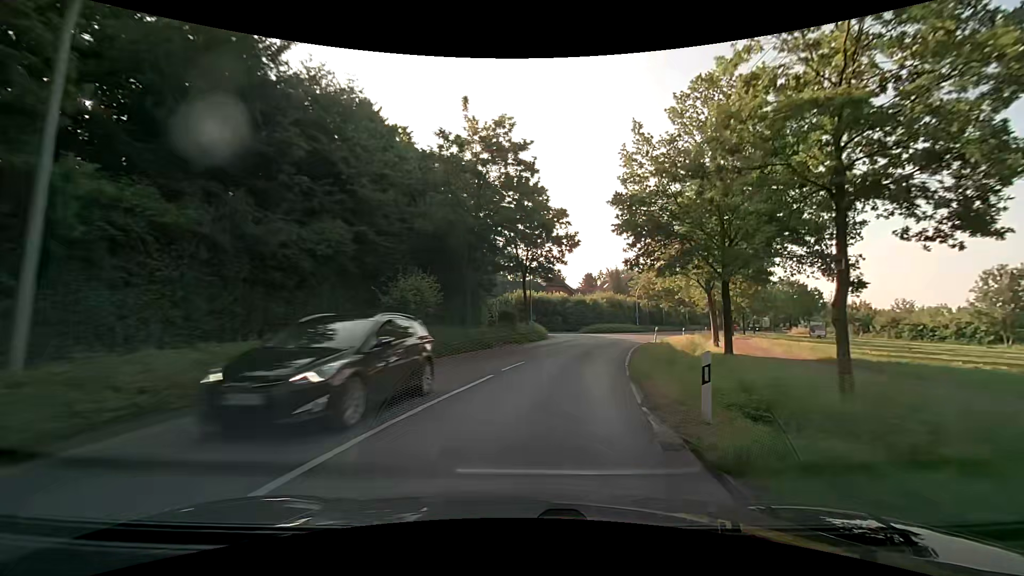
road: secondary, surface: asphalt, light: Day
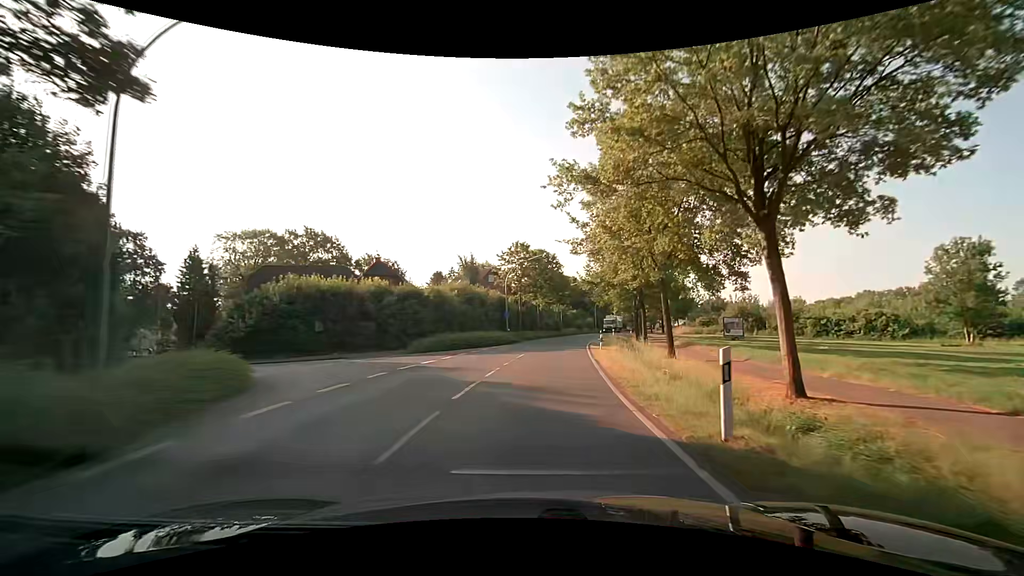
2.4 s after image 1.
(+4.4, +29.9) m; +17°
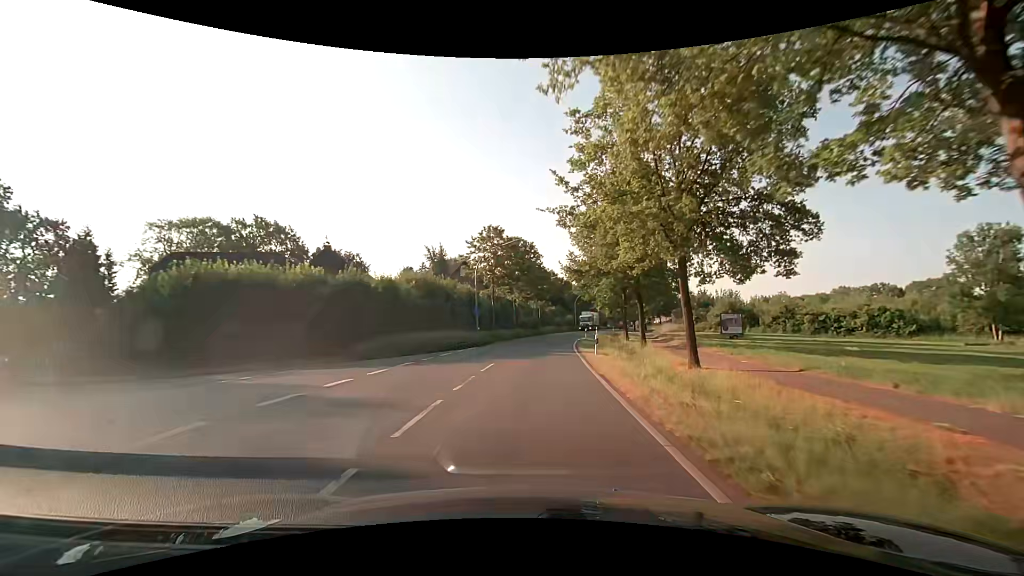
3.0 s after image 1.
(+0.2, +7.6) m; +3°
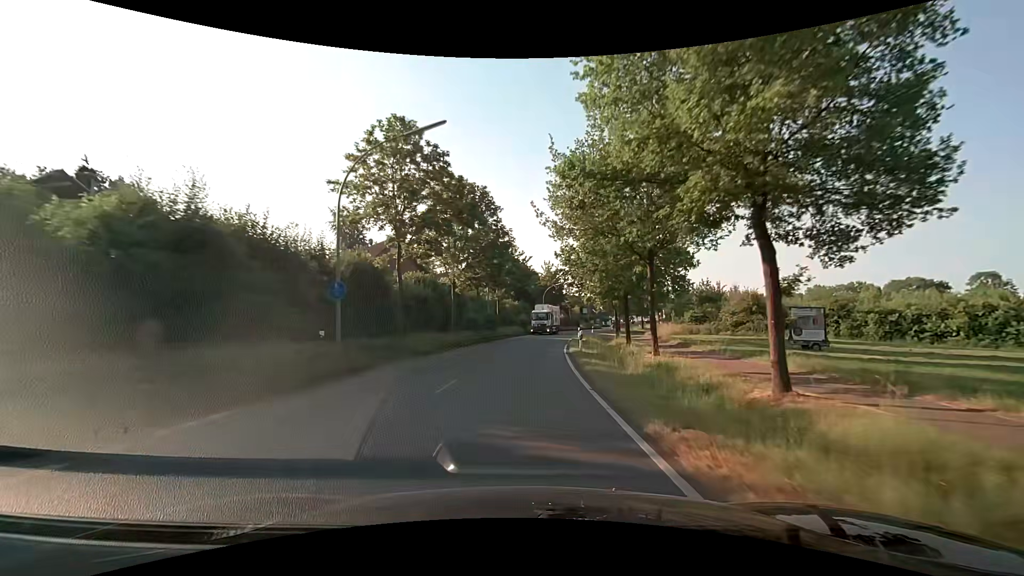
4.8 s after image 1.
(+1.0, +22.9) m; +4°
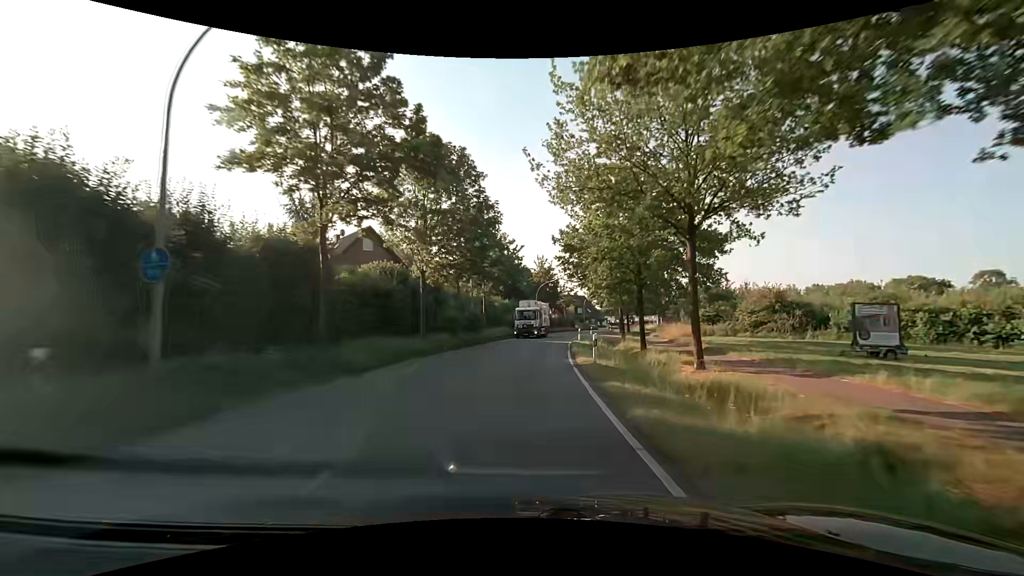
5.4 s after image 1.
(+0.1, +7.7) m; +1°
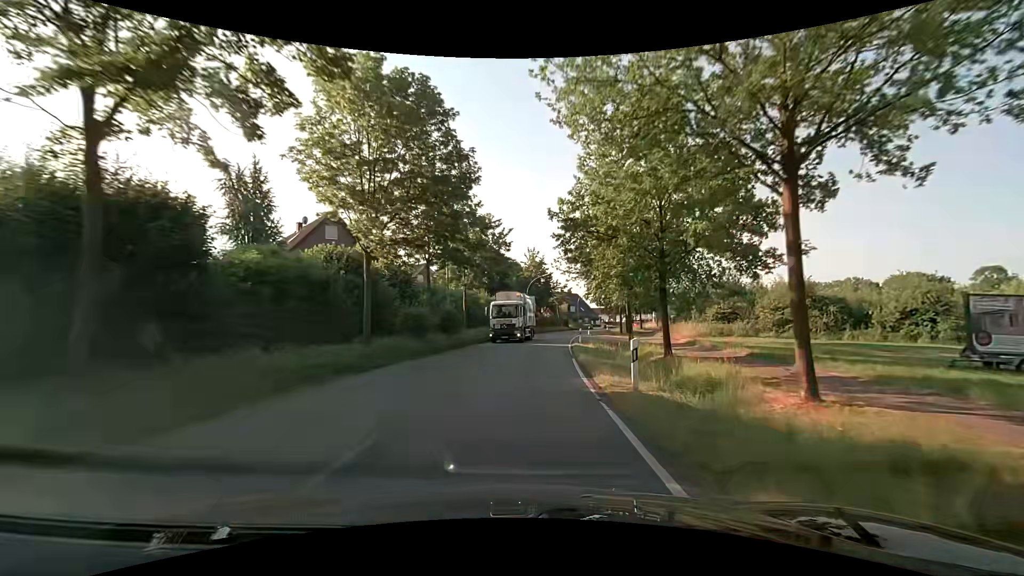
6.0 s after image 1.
(+0.1, +7.7) m; +2°
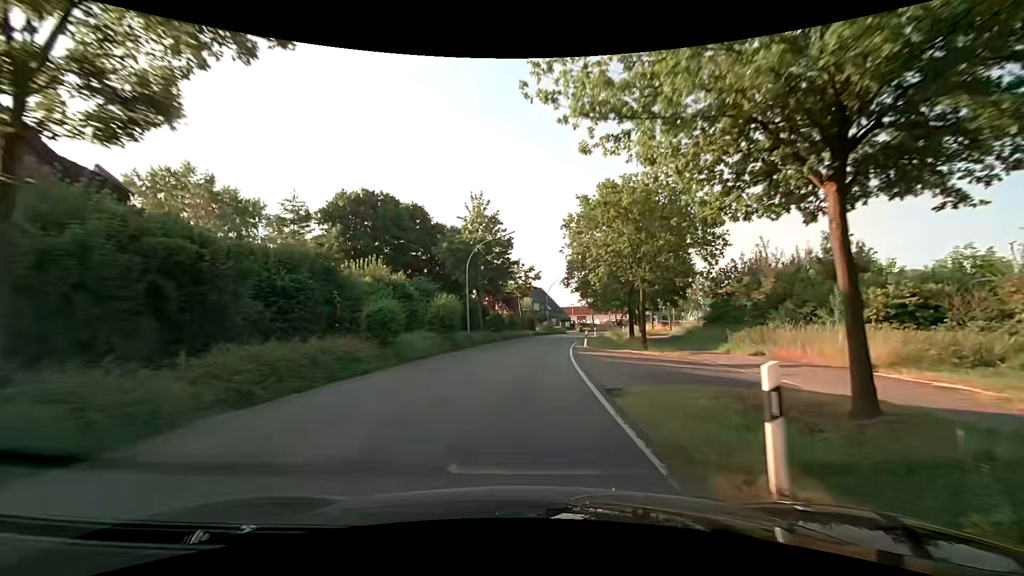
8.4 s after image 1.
(+1.0, +30.7) m; +4°
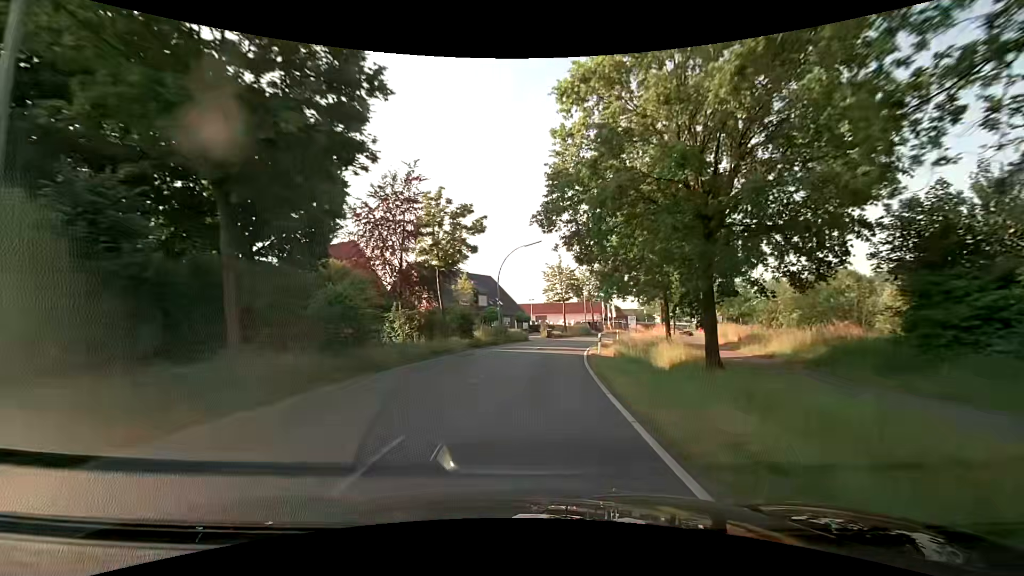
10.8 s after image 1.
(+1.7, +30.4) m; +6°
(0, +10) (+1, +20) (+2, +30) (+4, +40) (+6, +49) (+10, +59) (+13, +68) (+17, +77) (+22, +86) (+27, +95) m
